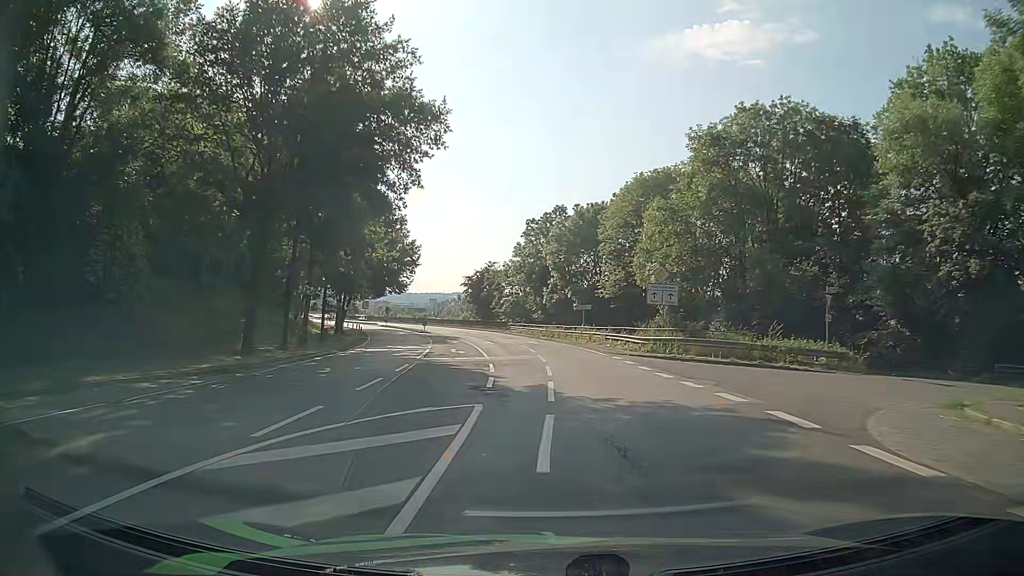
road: primary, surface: asphalt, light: Day
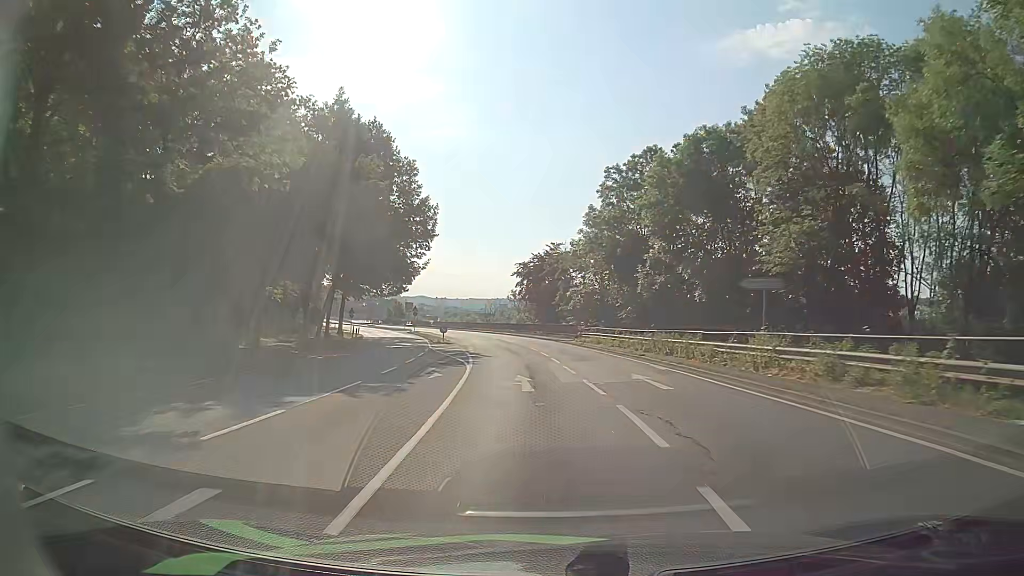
(-1.7, +31.3) m; -6°
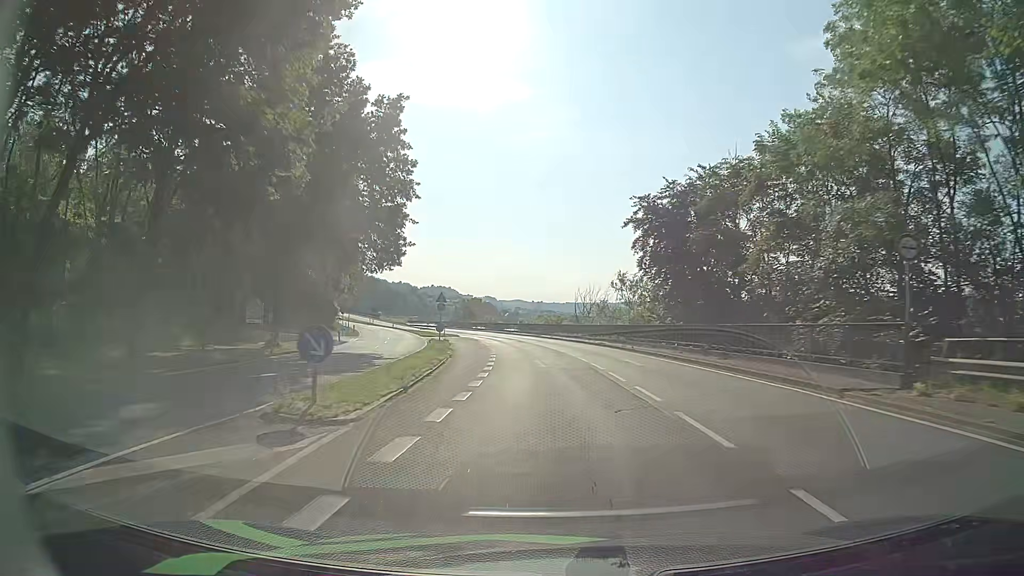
(-2.9, +41.5) m; -8°
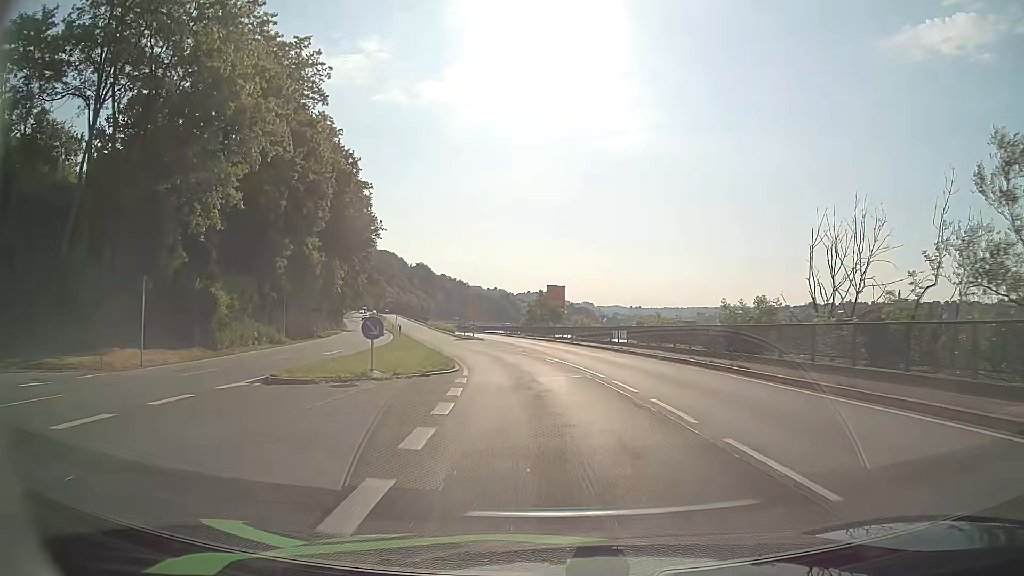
(-3.1, +51.3) m; -7°
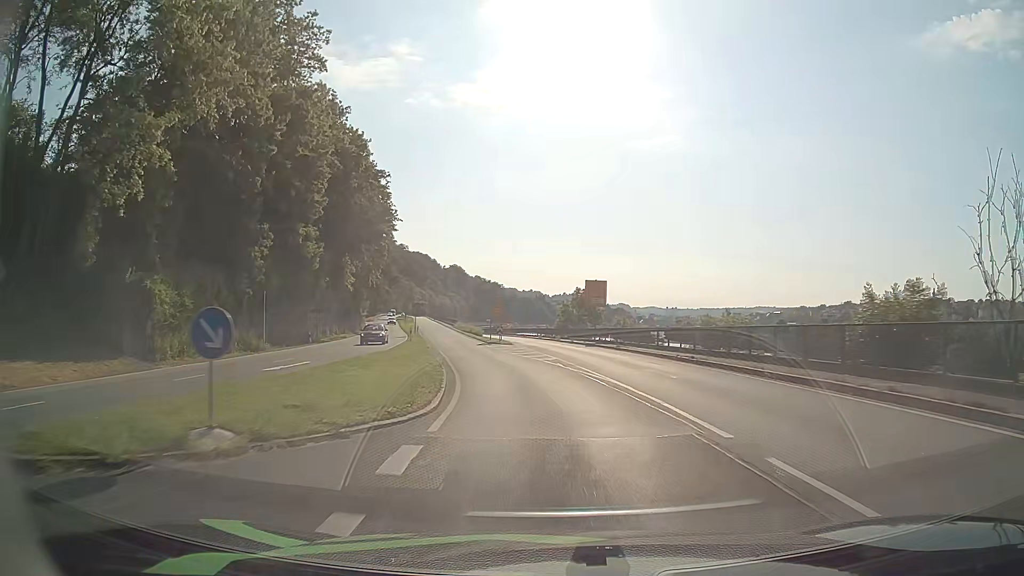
(-0.3, +10.1) m; -3°
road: primary_link
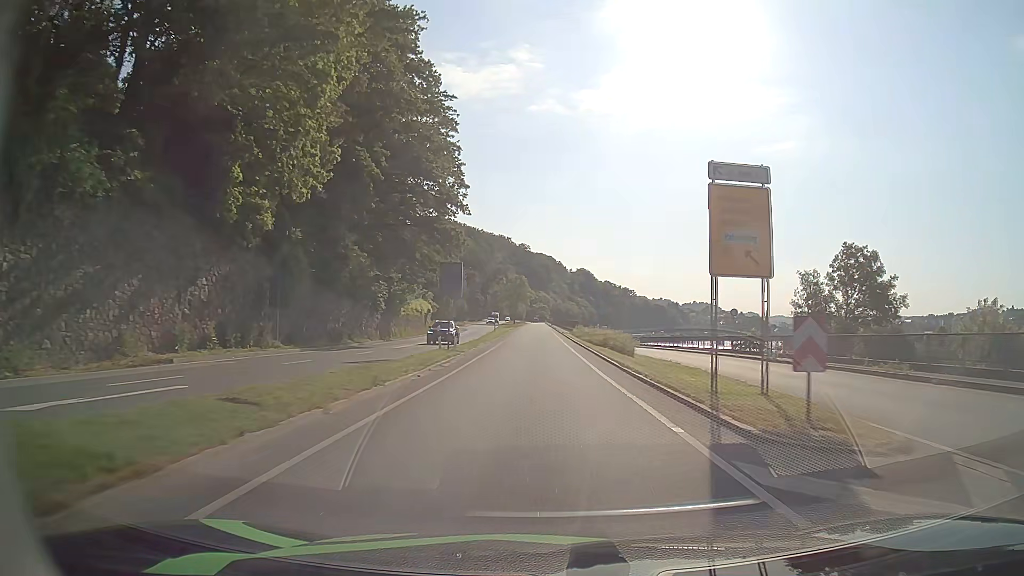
(-6.0, +52.1) m; -11°
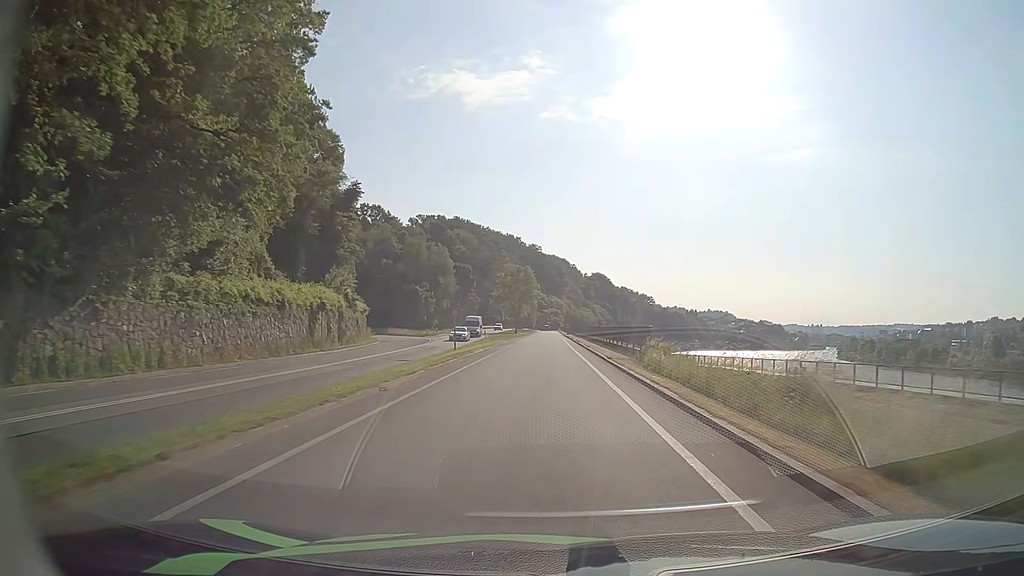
(-0.2, +44.1) m; -1°
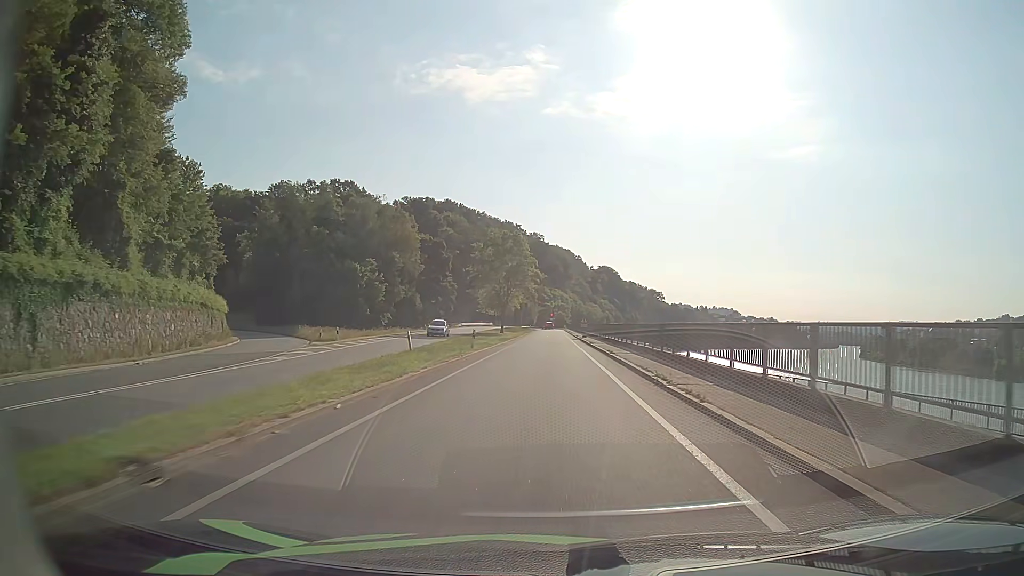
(0.0, +41.1) m; 0°
(0, +10) (0, +20) (0, +30) (0, +40) (0, +50) (+1, +60) (+1, +70) (+1, +80) (+1, +90) (+1, +100) m
